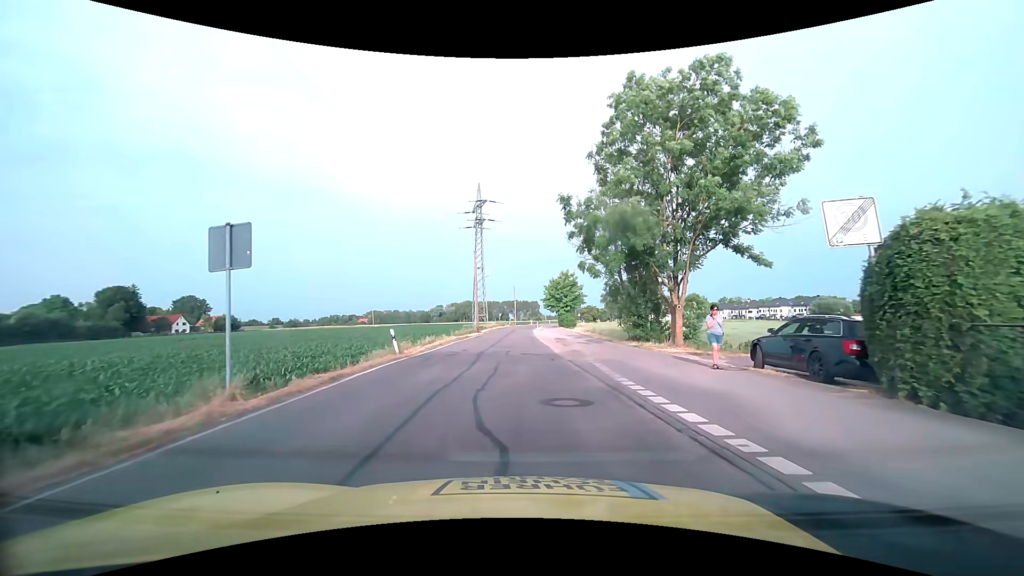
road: tertiary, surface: asphalt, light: Day
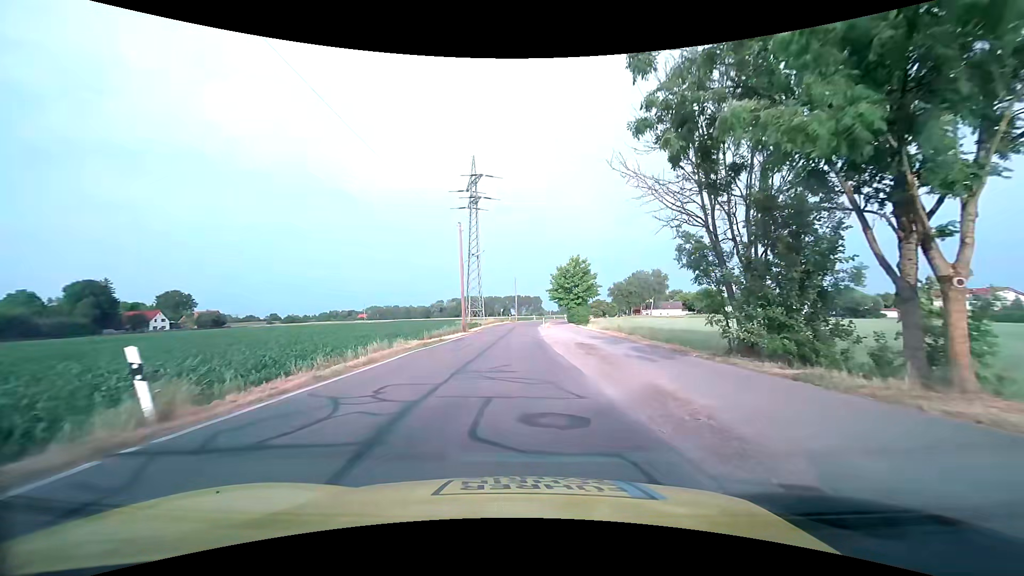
(-0.2, +13.9) m; -1°
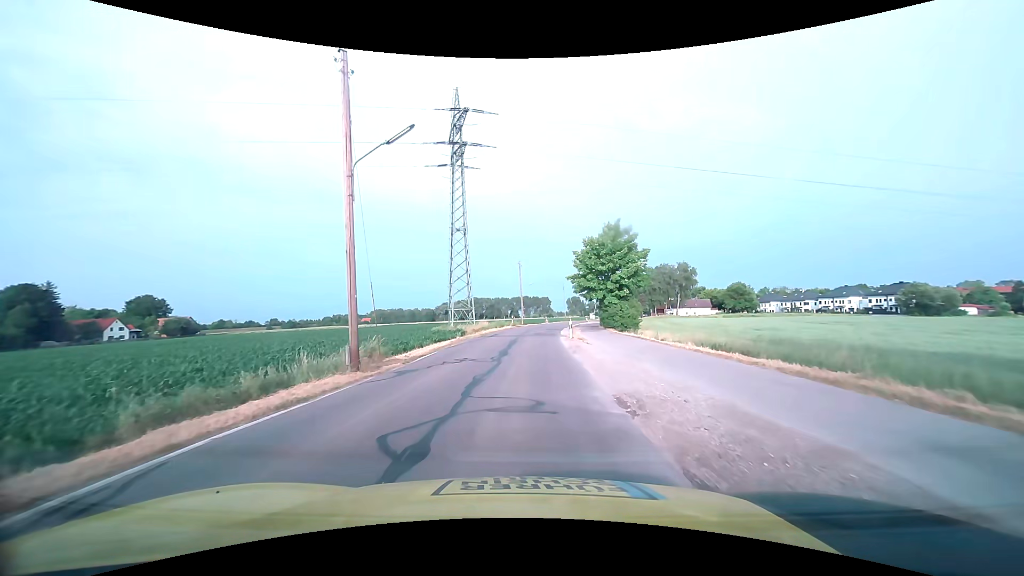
(-0.1, +25.6) m; -1°
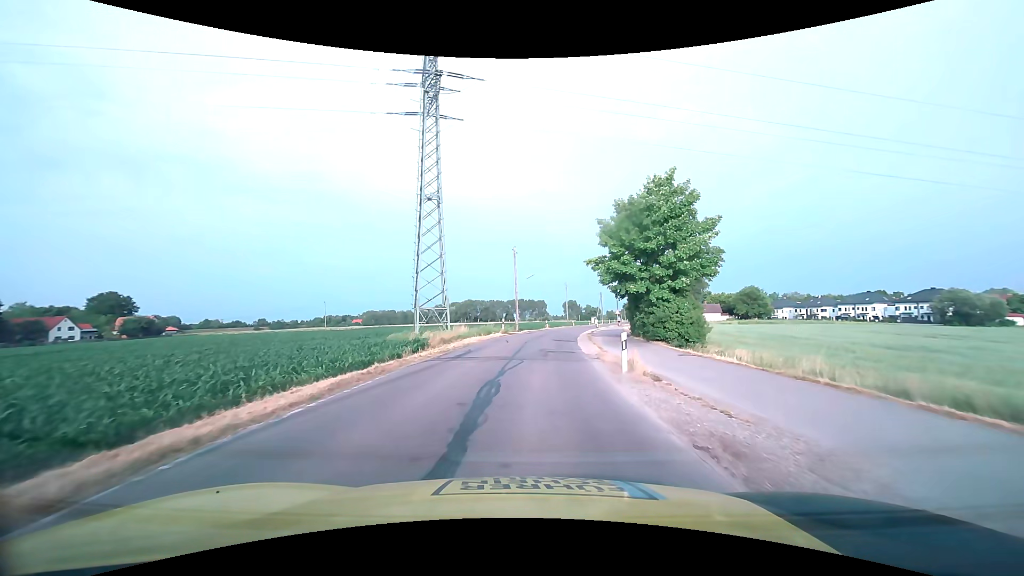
(-0.1, +16.2) m; 0°
(0, +10) (+1, +20) (+1, +30) (+2, +40) (+4, +50) (+5, +60) (+7, +69) (+10, +79) (+12, +89) (+15, +99) m
